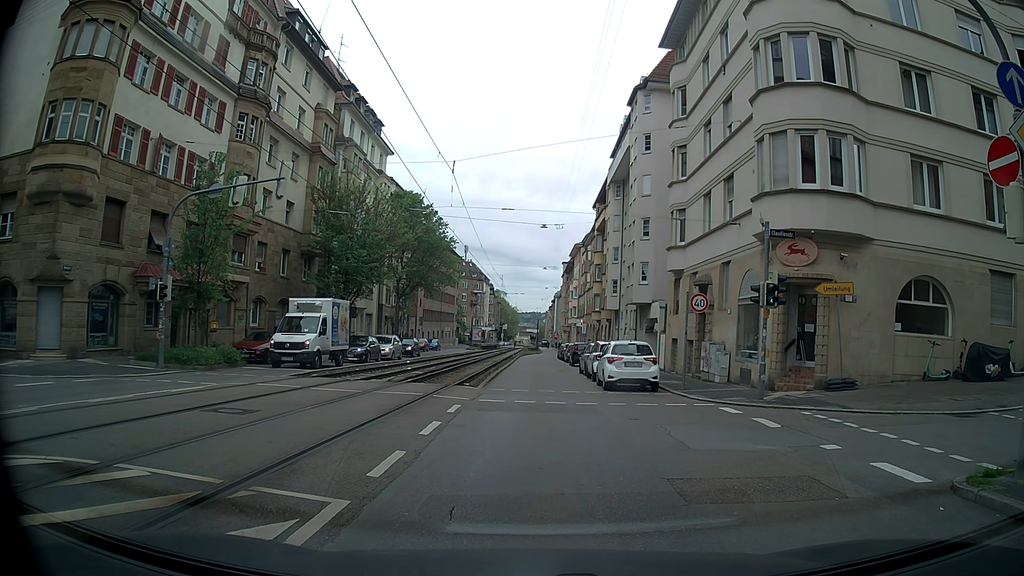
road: tertiary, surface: asphalt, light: Day
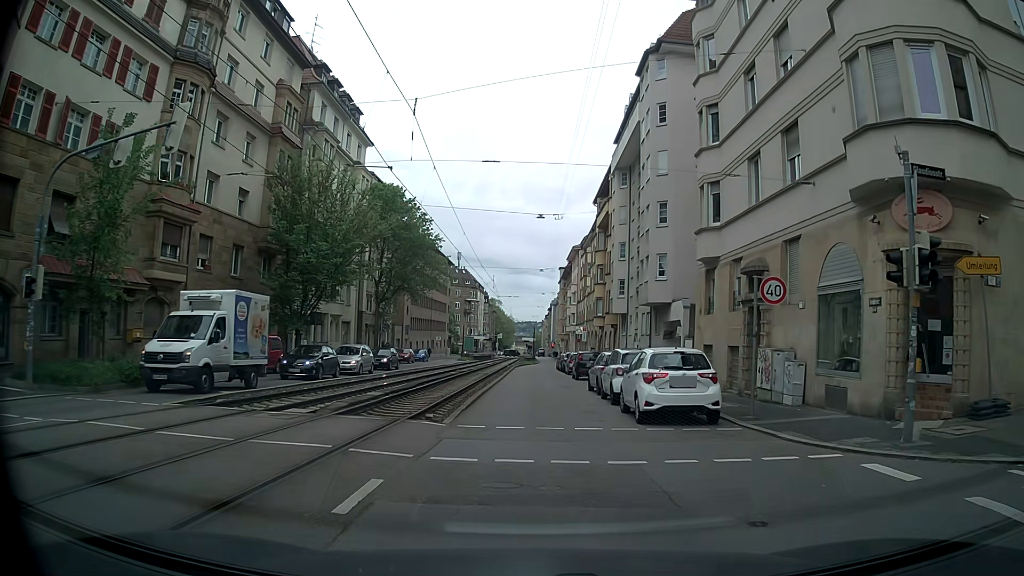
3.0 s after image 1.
(+0.2, +7.6) m; +1°
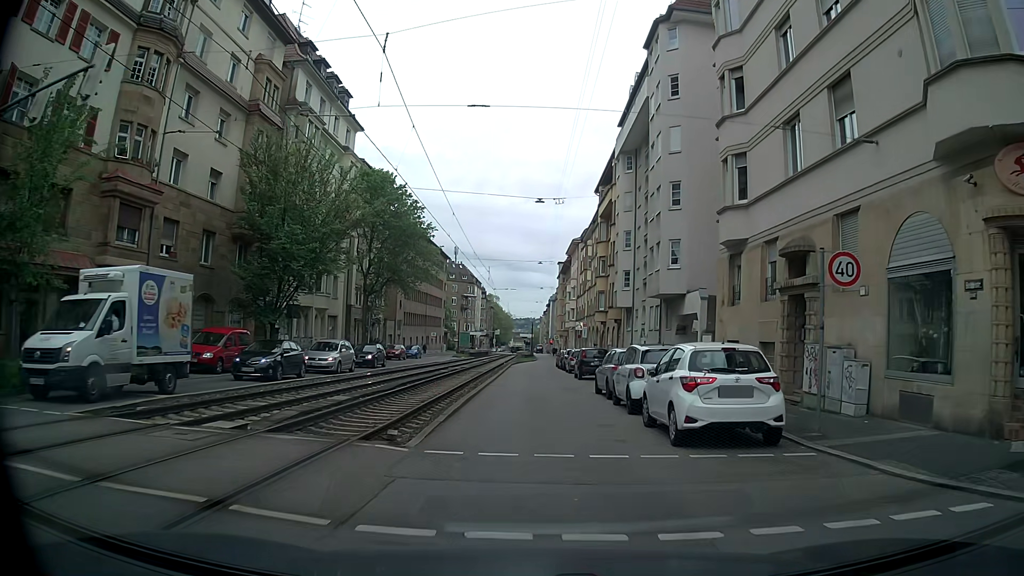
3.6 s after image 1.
(+0.1, +3.7) m; +2°
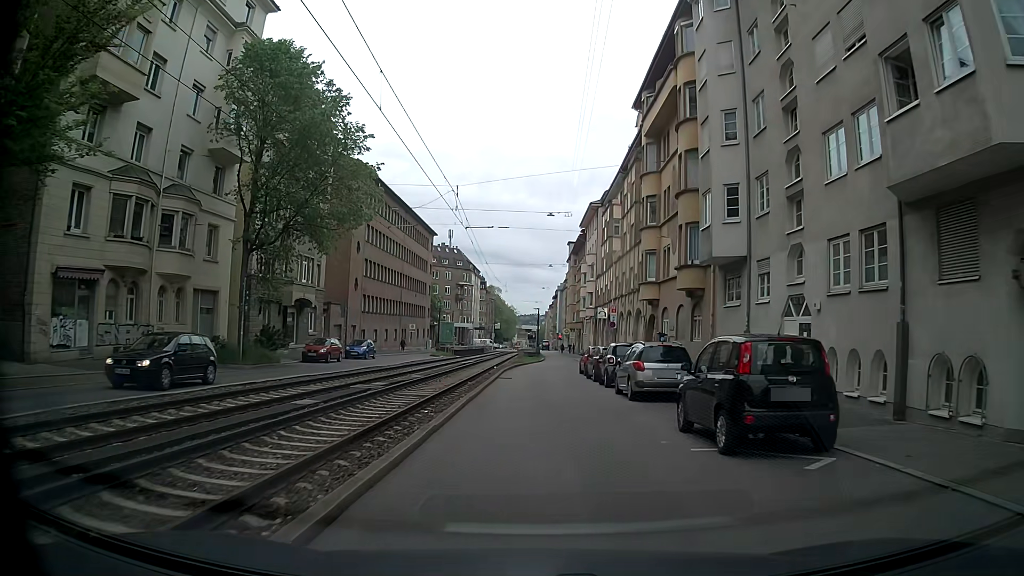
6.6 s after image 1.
(-0.4, +24.2) m; -1°
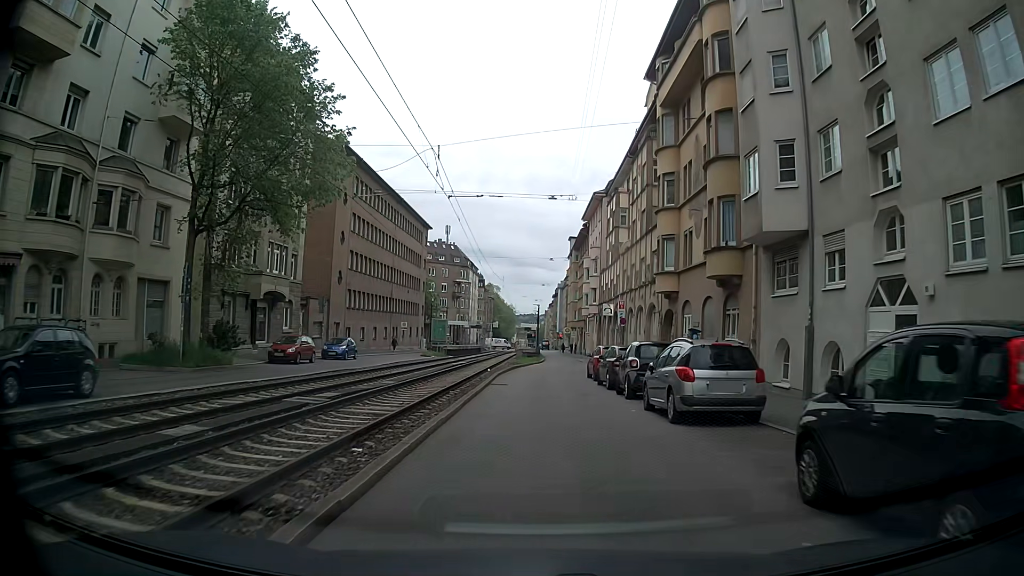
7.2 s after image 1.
(0.0, +5.3) m; -1°
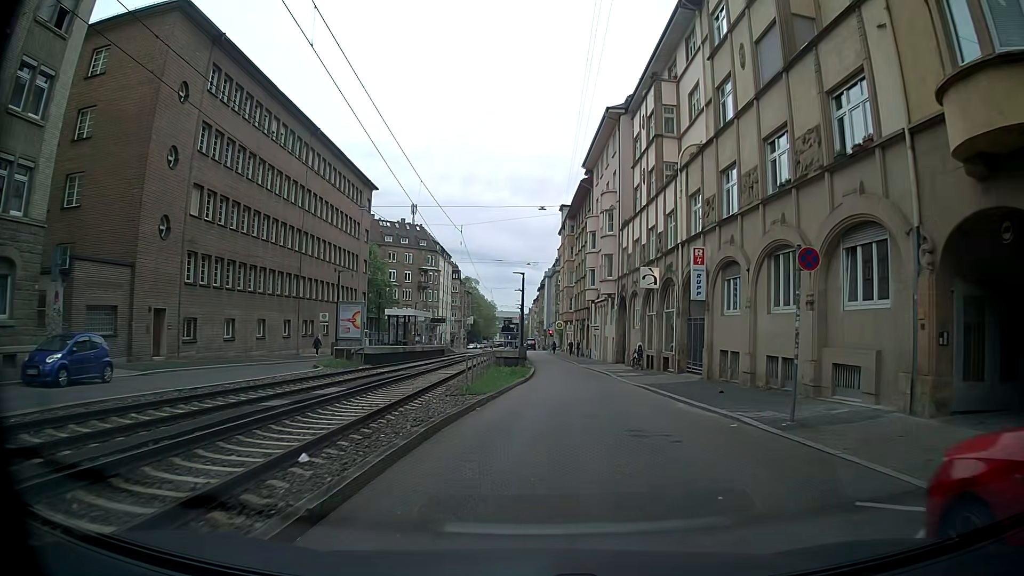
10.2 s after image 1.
(+0.6, +27.0) m; +2°
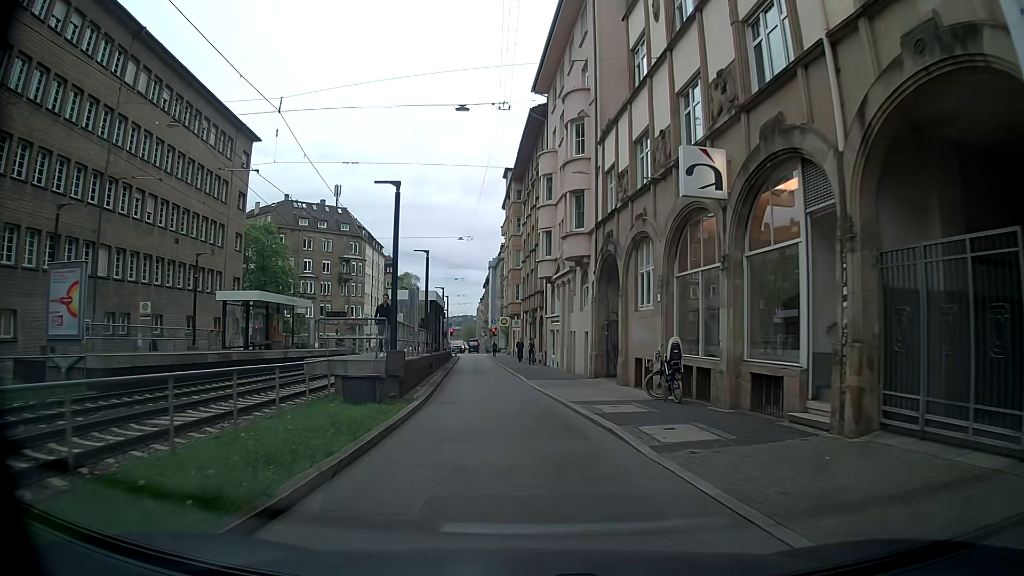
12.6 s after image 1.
(+1.4, +20.2) m; +5°
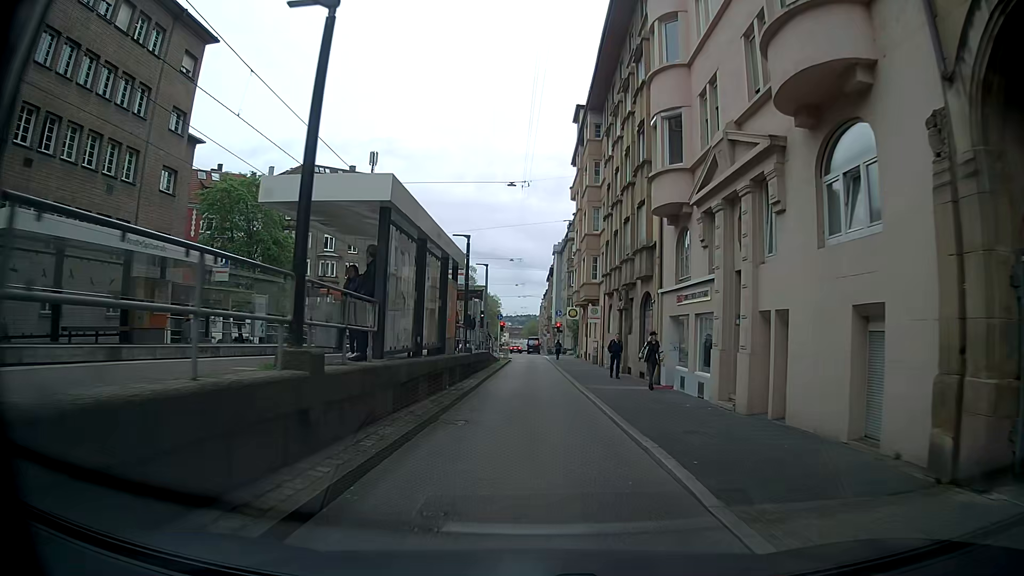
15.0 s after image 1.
(-1.4, +20.2) m; -6°
(0, +10) (0, +20) (0, +30) (0, +40) (0, +50) (0, +60) (0, +70) (-1, +80) (-1, +90) (-2, +100) m
